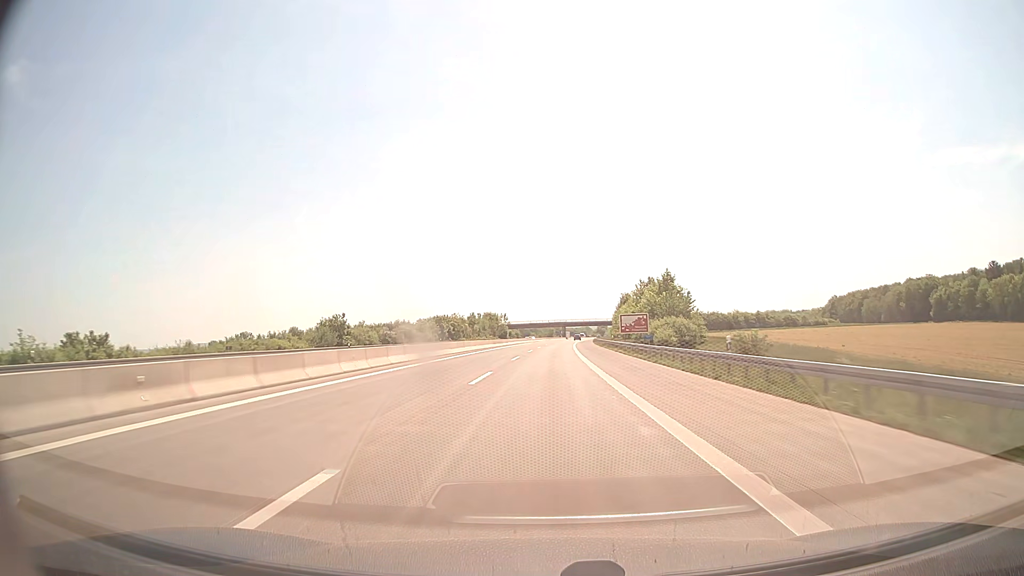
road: motorway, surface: concrete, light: Day
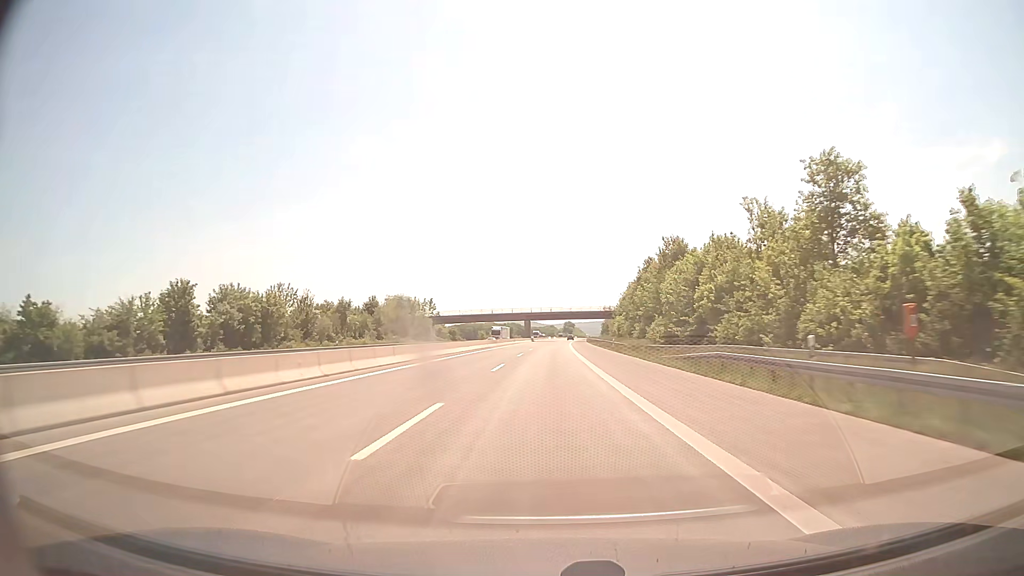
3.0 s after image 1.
(+2.6, +103.3) m; +3°
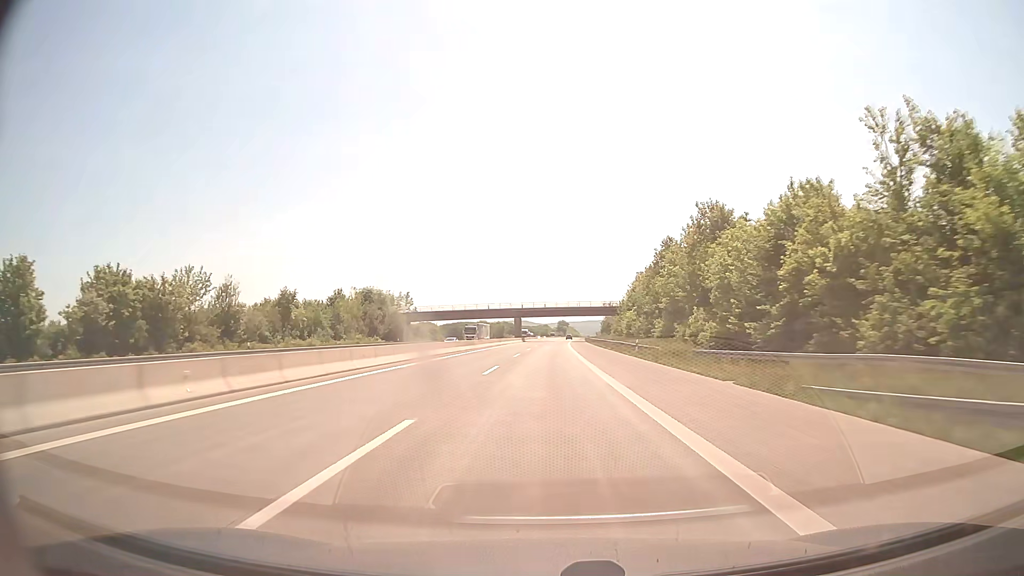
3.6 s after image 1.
(+0.1, +20.7) m; +1°
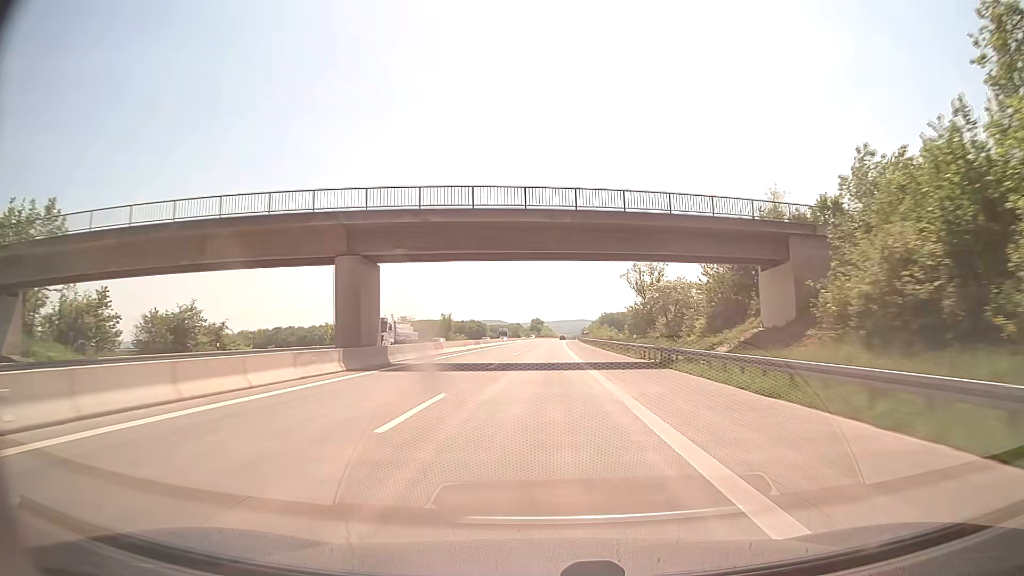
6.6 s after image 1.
(+2.2, +103.3) m; +2°
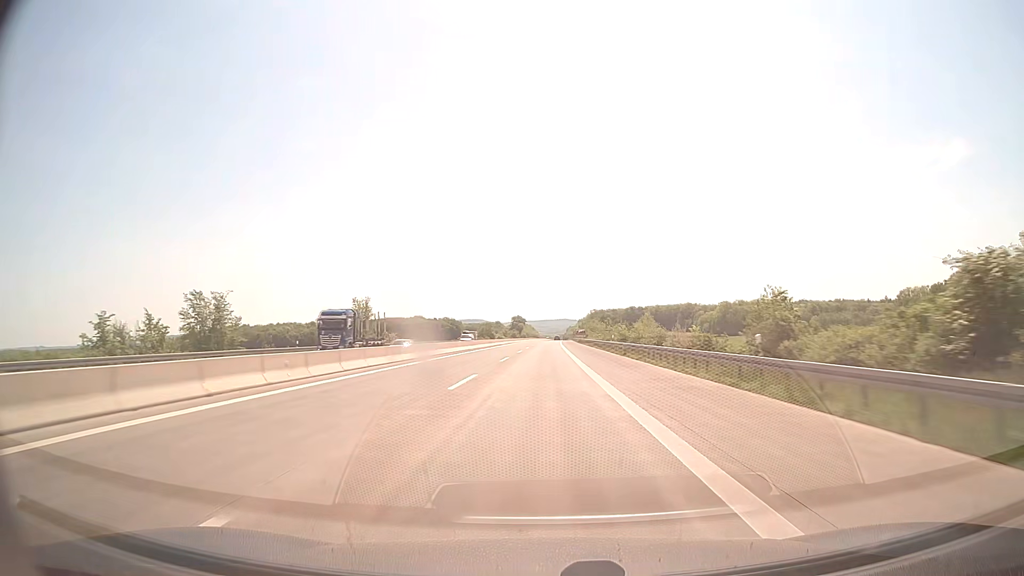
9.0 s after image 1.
(+1.0, +82.7) m; +1°
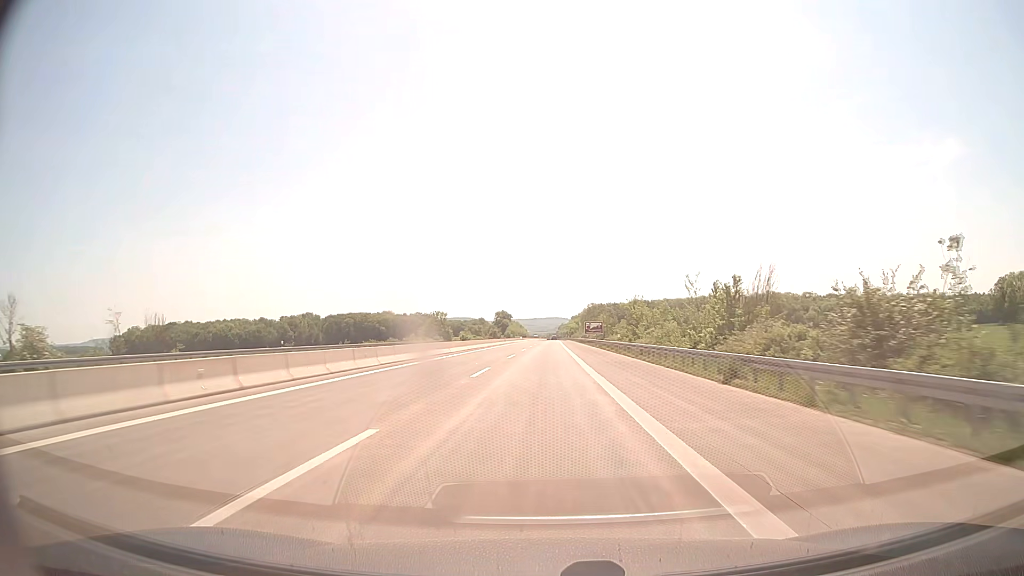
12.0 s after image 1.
(+1.3, +103.4) m; +1°
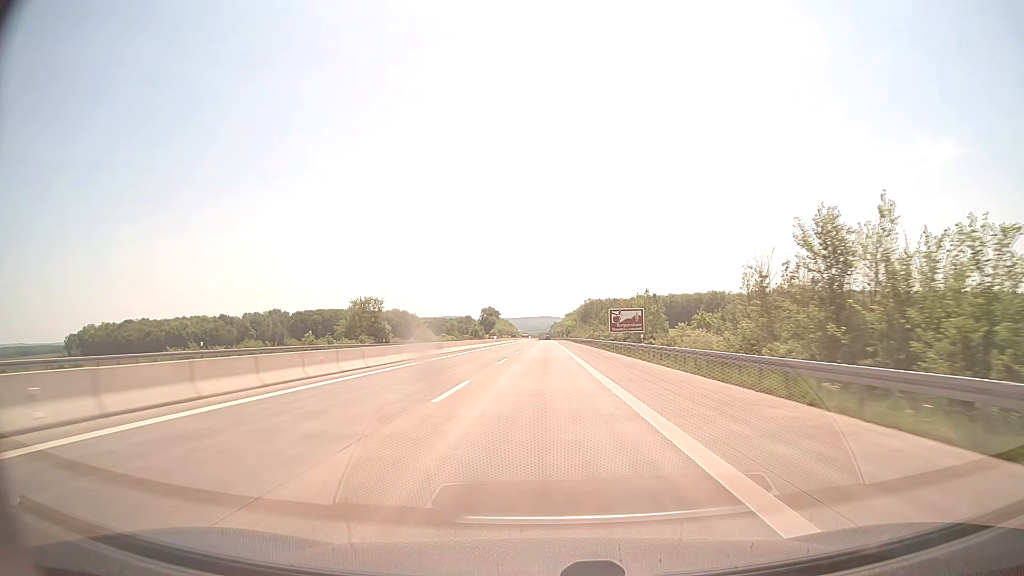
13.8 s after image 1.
(+0.3, +62.0) m; +1°
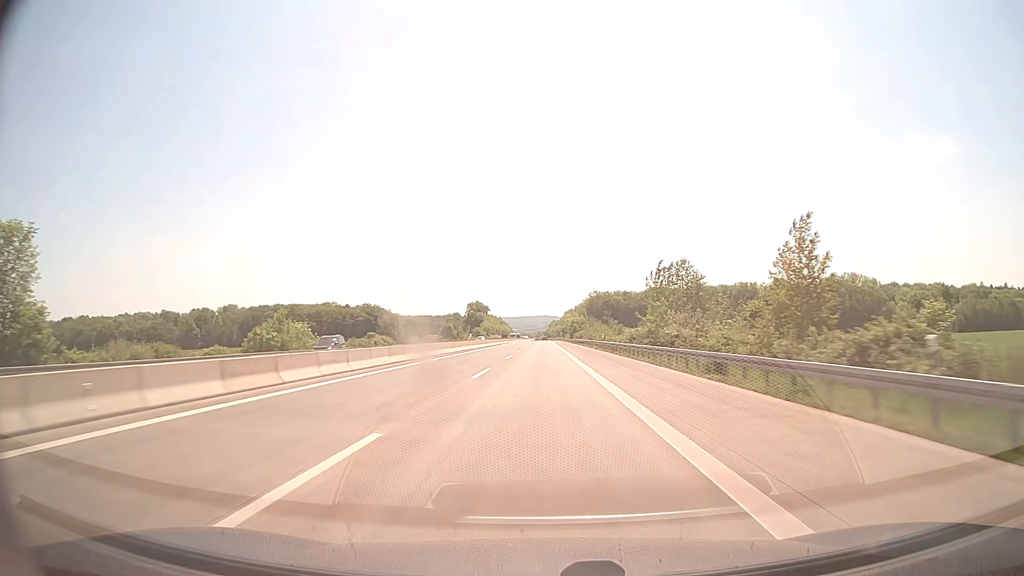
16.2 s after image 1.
(+0.3, +82.6) m; 0°
(0, +10) (0, +20) (0, +30) (0, +40) (0, +50) (0, +60) (0, +70) (0, +80) (0, +90) (0, +100) m
